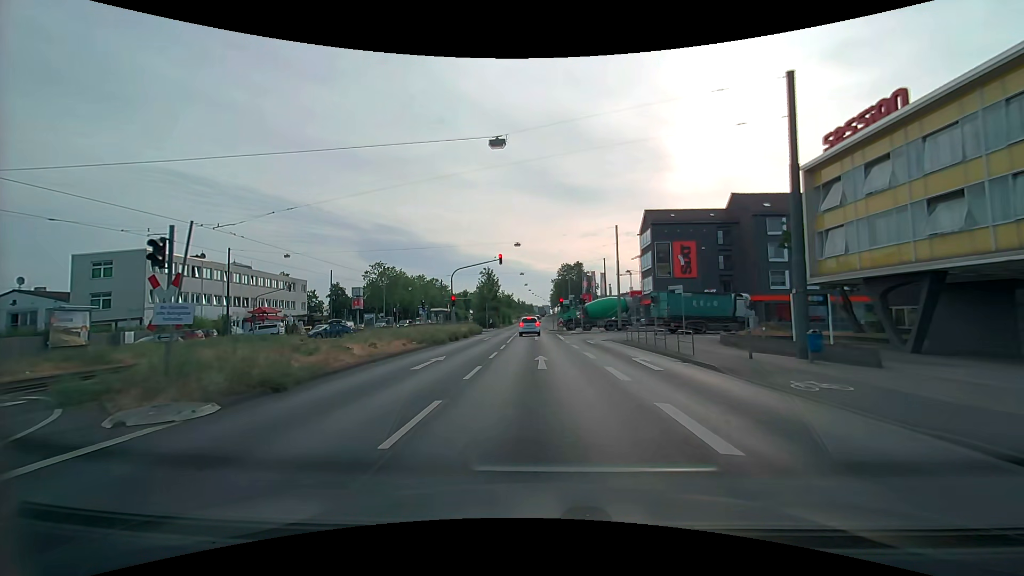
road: primary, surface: asphalt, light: Day
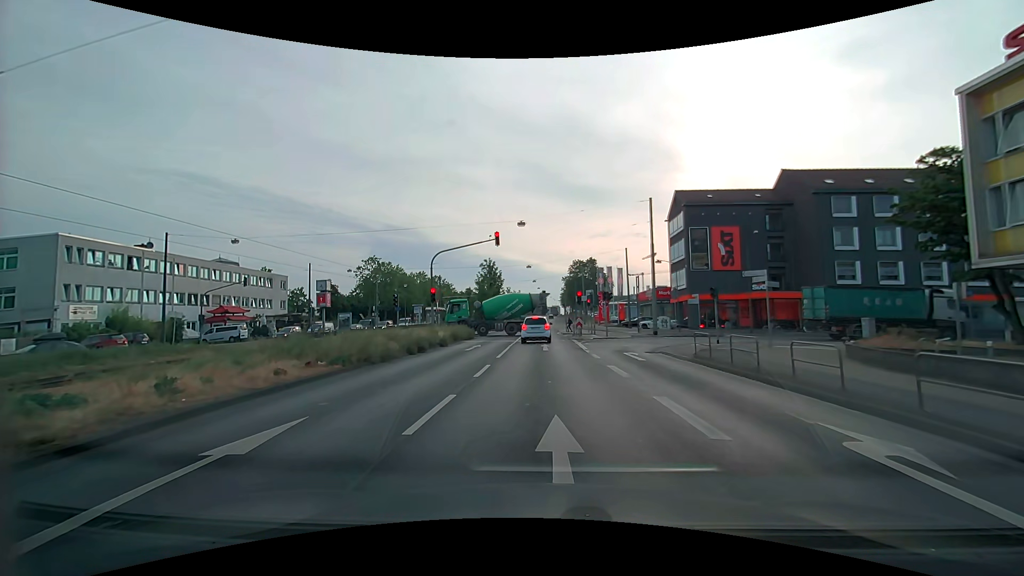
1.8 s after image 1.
(0.0, +11.5) m; 0°
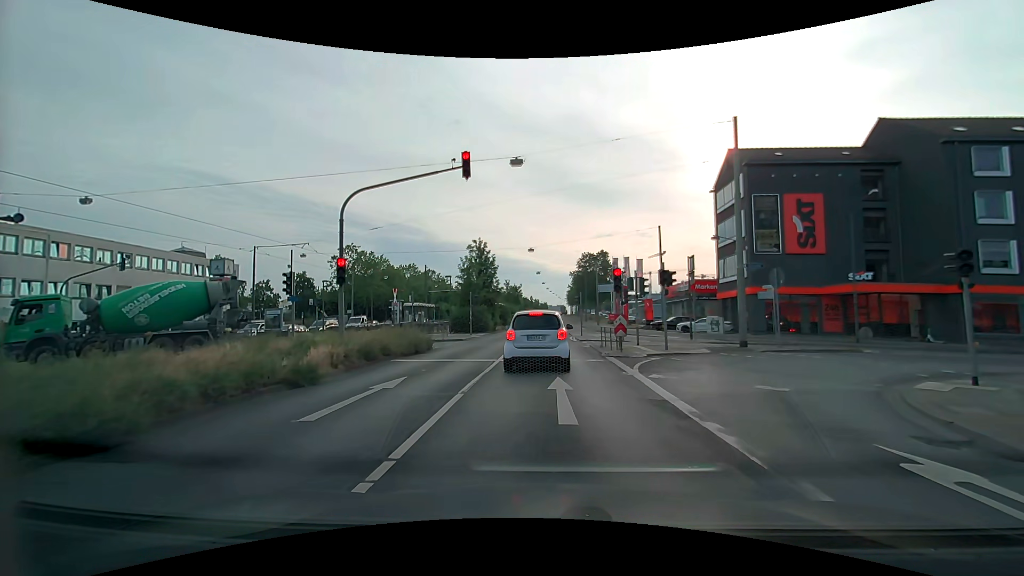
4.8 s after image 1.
(-0.3, +15.5) m; -1°
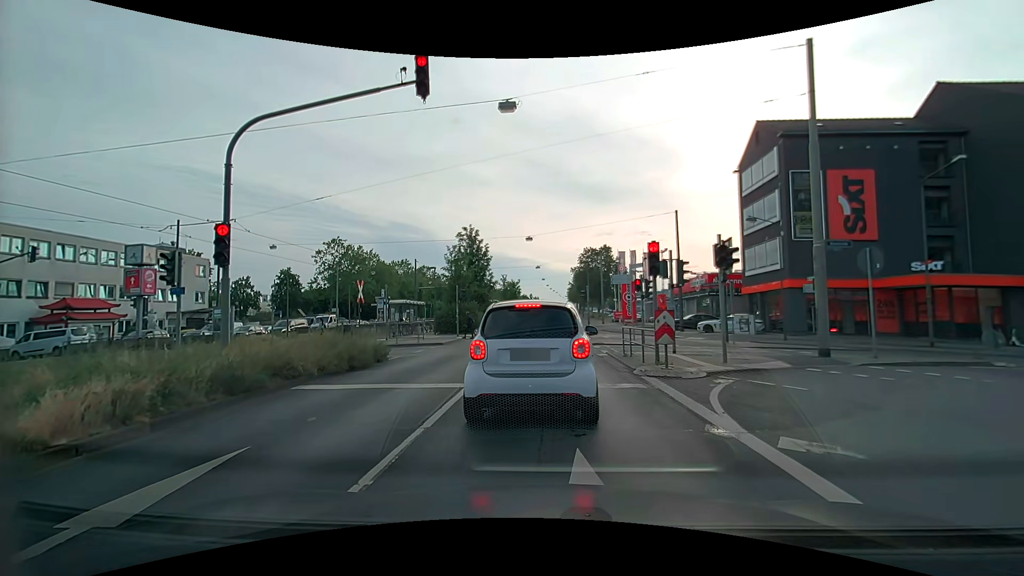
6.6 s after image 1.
(0.0, +6.1) m; 0°
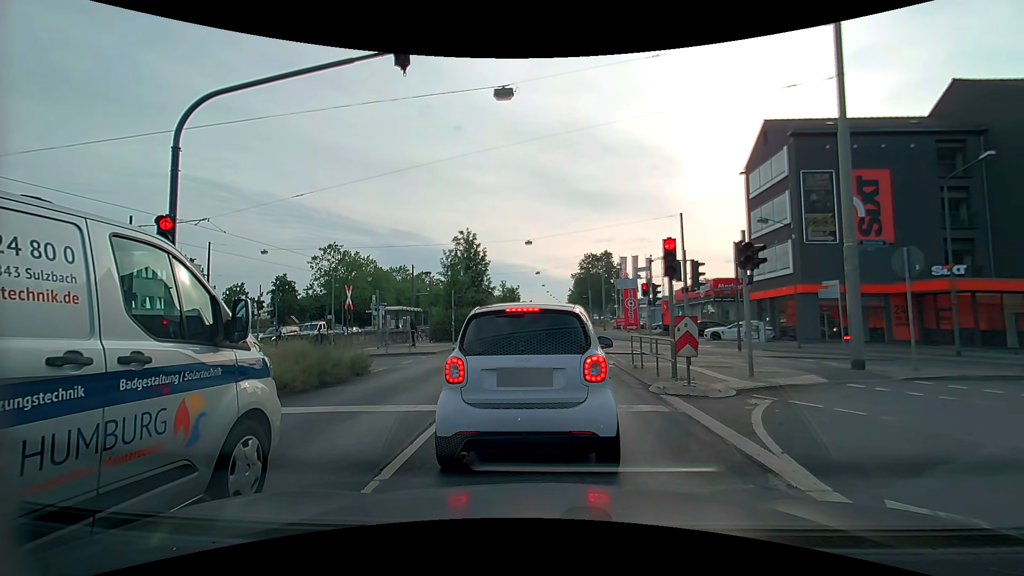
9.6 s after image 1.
(0.0, +1.6) m; 0°
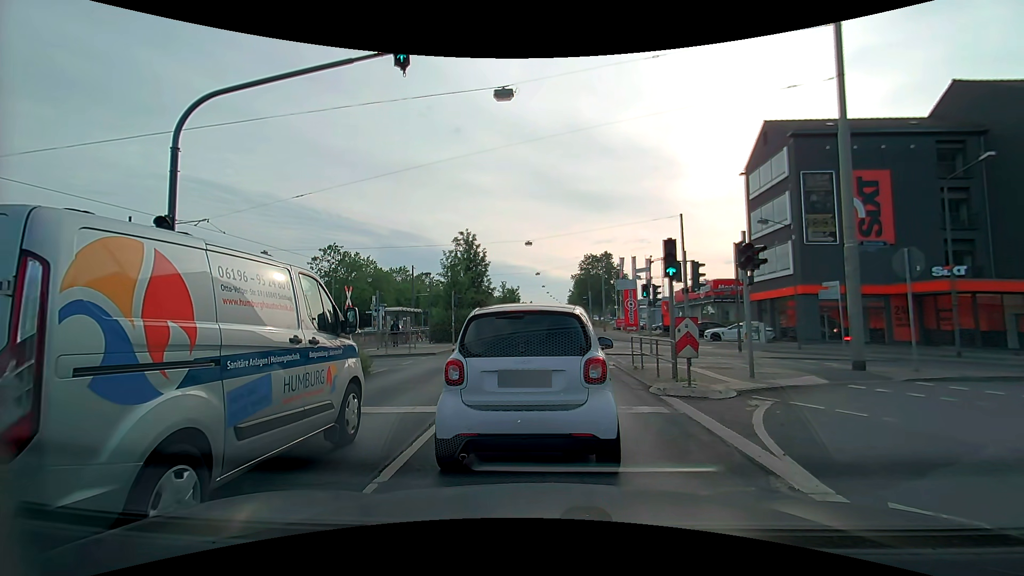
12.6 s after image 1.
(0.0, 0.0) m; 0°
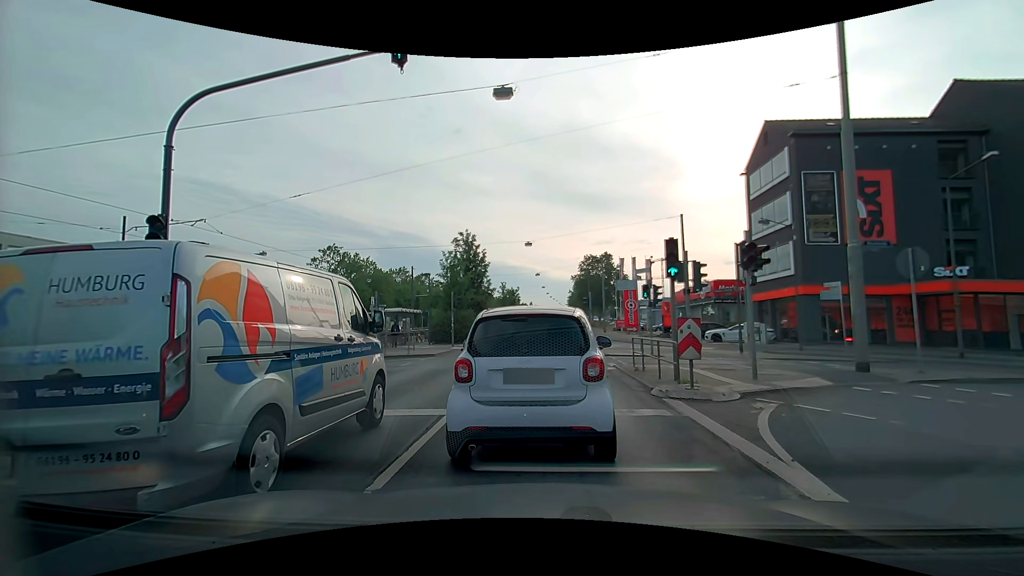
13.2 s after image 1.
(0.0, +0.2) m; 0°
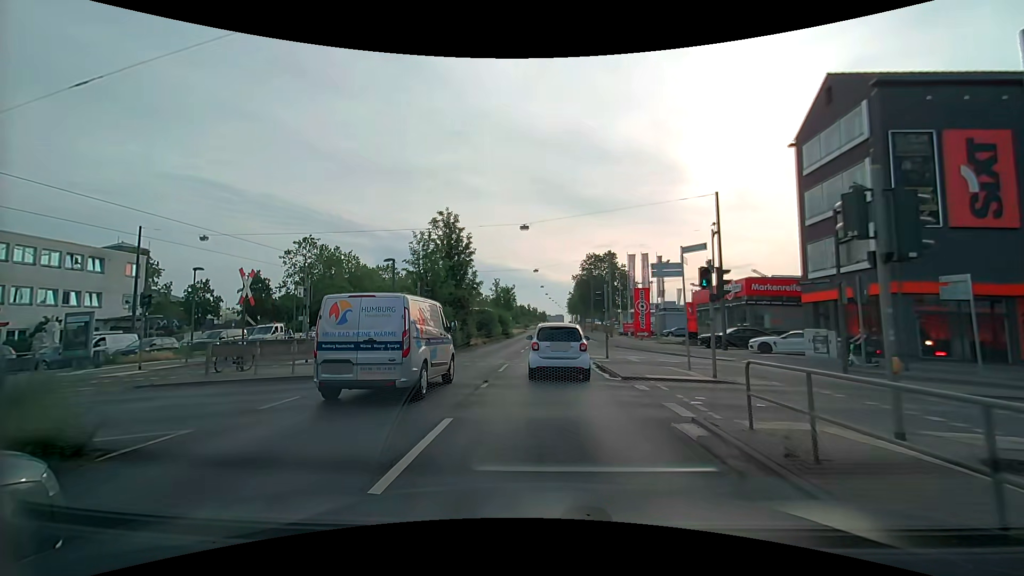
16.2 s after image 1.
(+0.1, +9.1) m; +1°
(0, +10) (0, +20) (0, +30) (0, +40) (0, +50) (+1, +60) (+1, +70) (+1, +80) (+1, +90) (+1, +100) m
